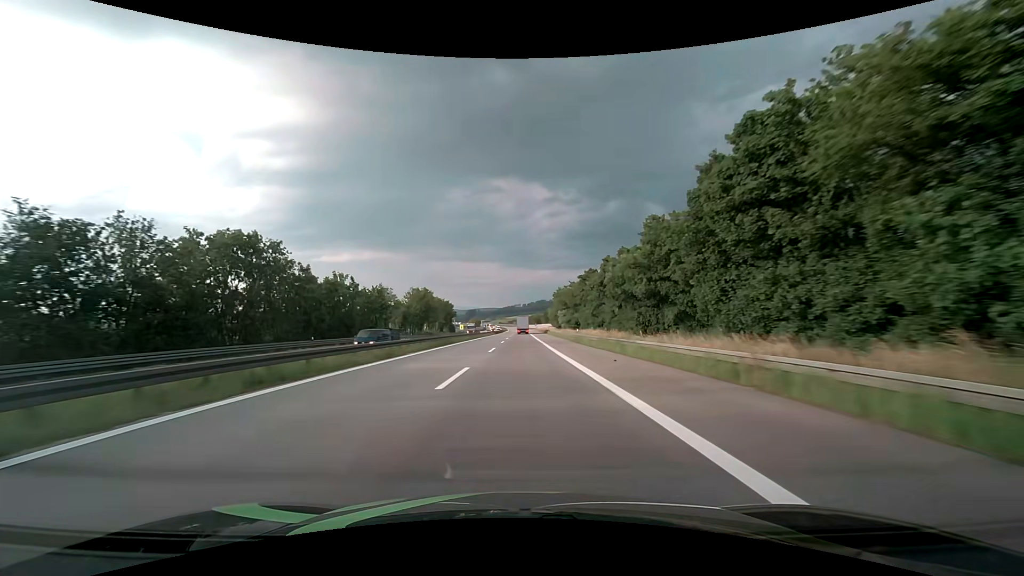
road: motorway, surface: asphalt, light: Day
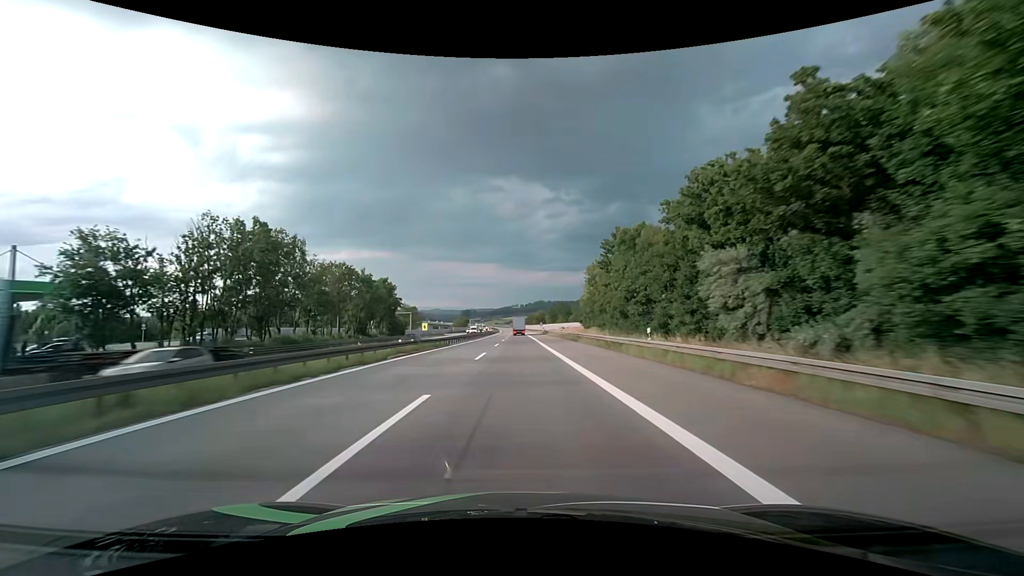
(+0.5, +79.0) m; 0°
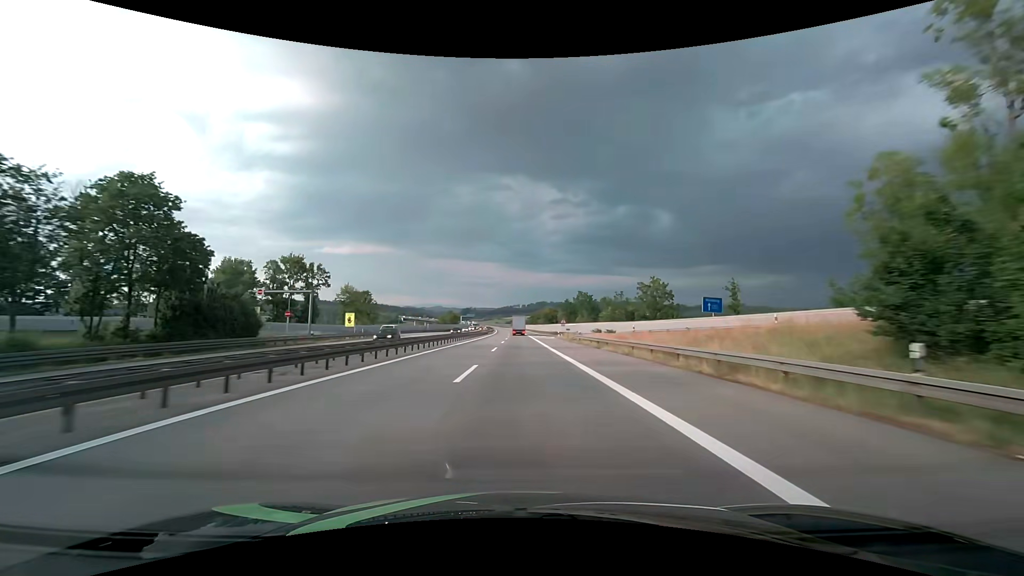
(-0.2, +63.1) m; 0°
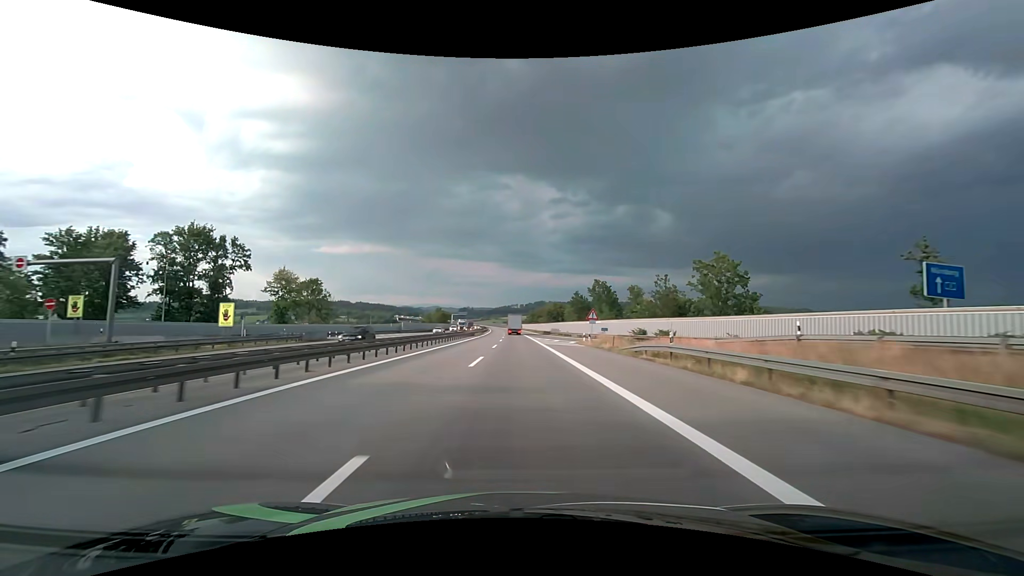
(+0.1, +31.6) m; 0°
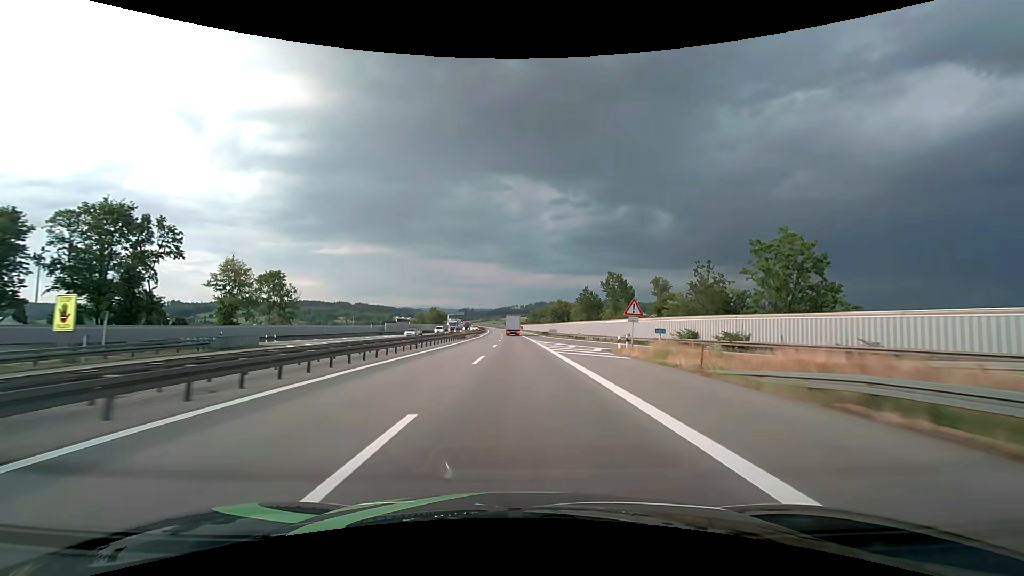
(0.0, +15.8) m; 0°
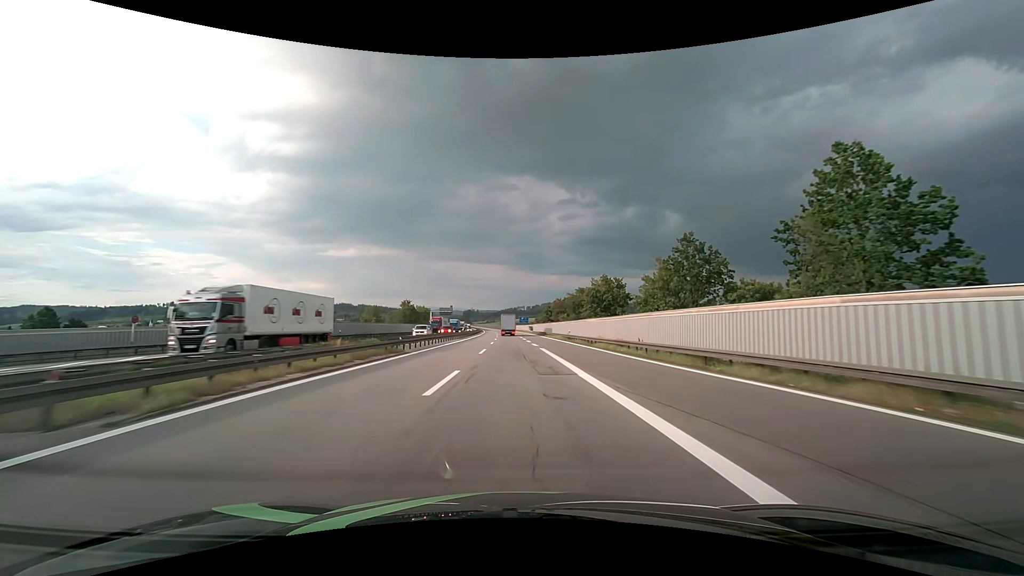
(-0.3, +63.2) m; -1°
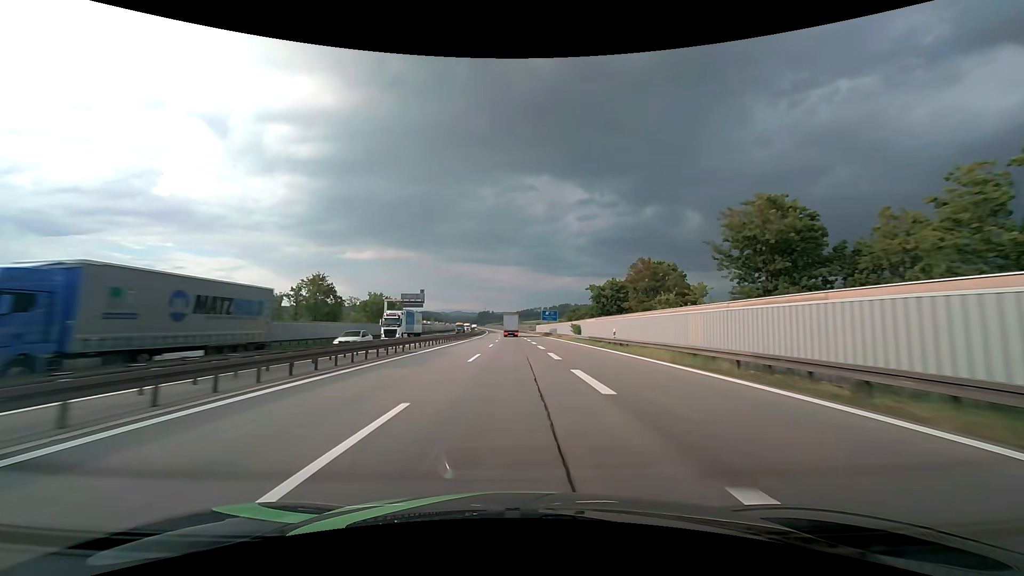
(-1.1, +78.9) m; -2°
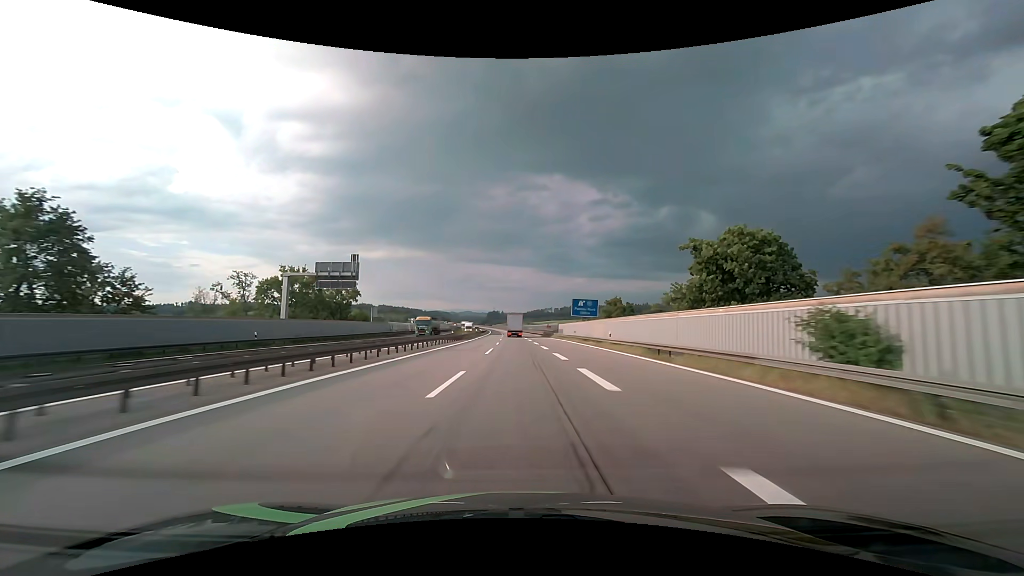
(-0.5, +47.3) m; -1°
(0, +10) (0, +20) (0, +30) (0, +40) (0, +50) (0, +60) (0, +70) (-1, +80) (-1, +90) (-1, +100) m
